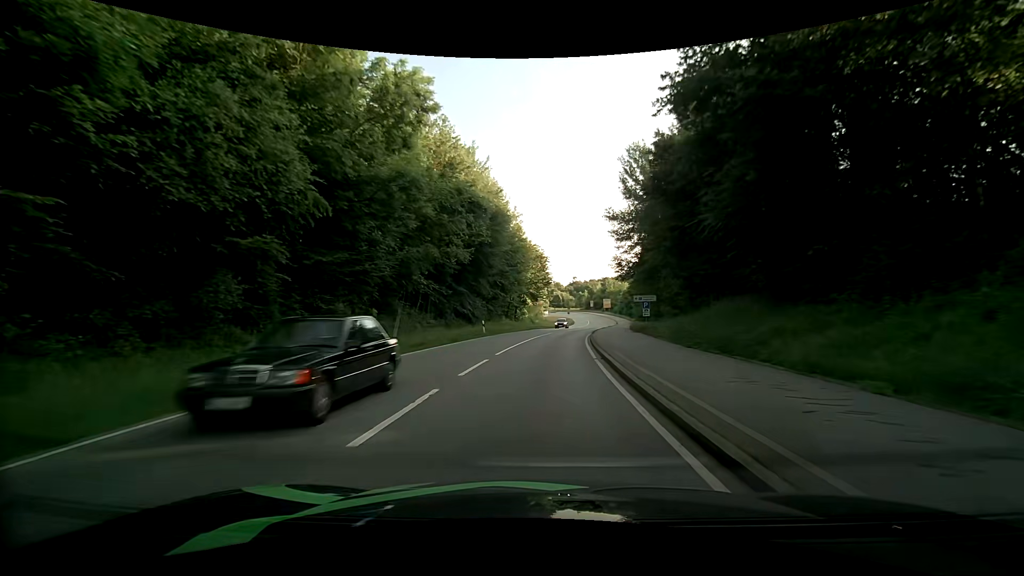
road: secondary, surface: asphalt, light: Day
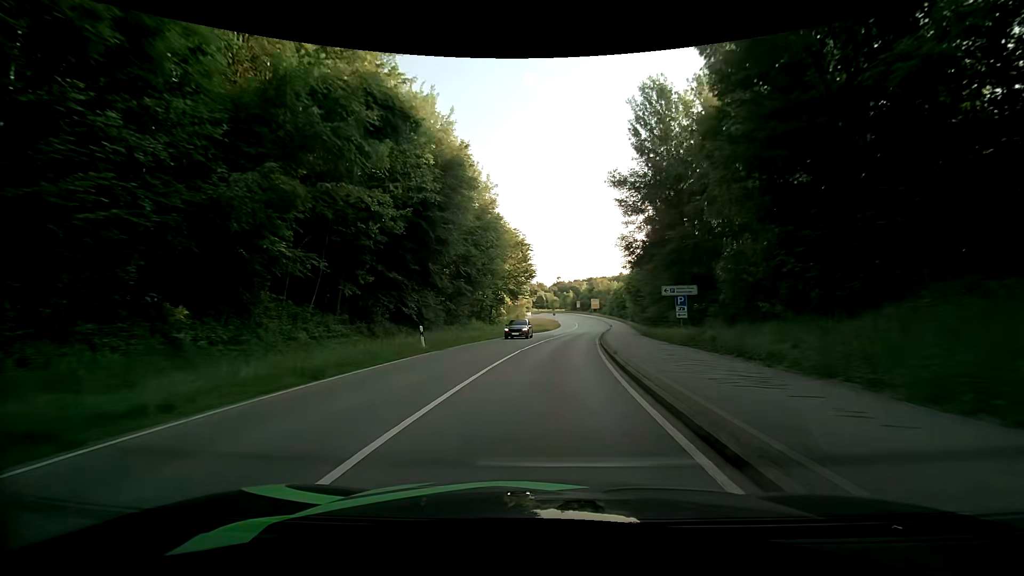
(0.0, +15.4) m; +1°
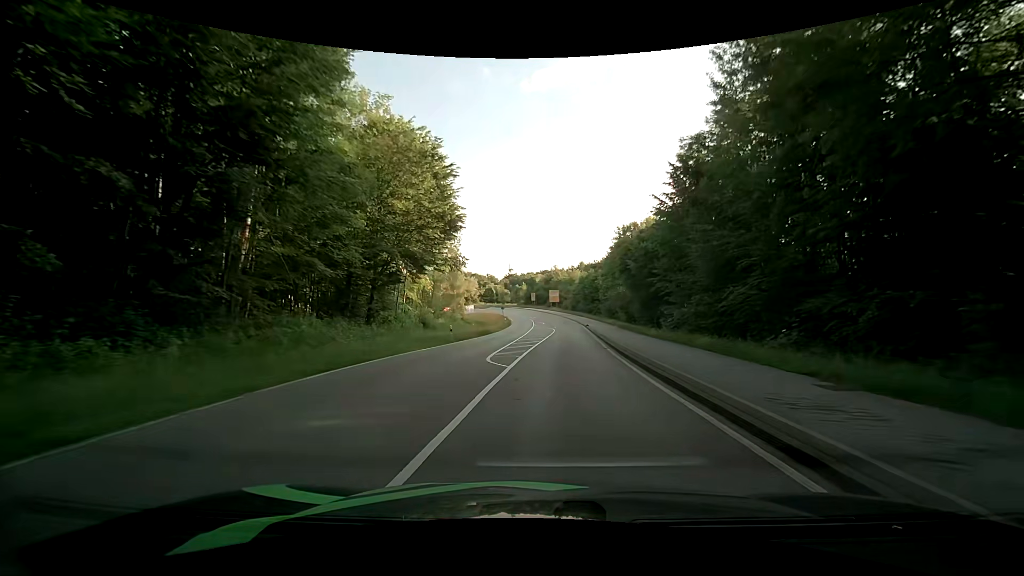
(+1.6, +31.6) m; +6°
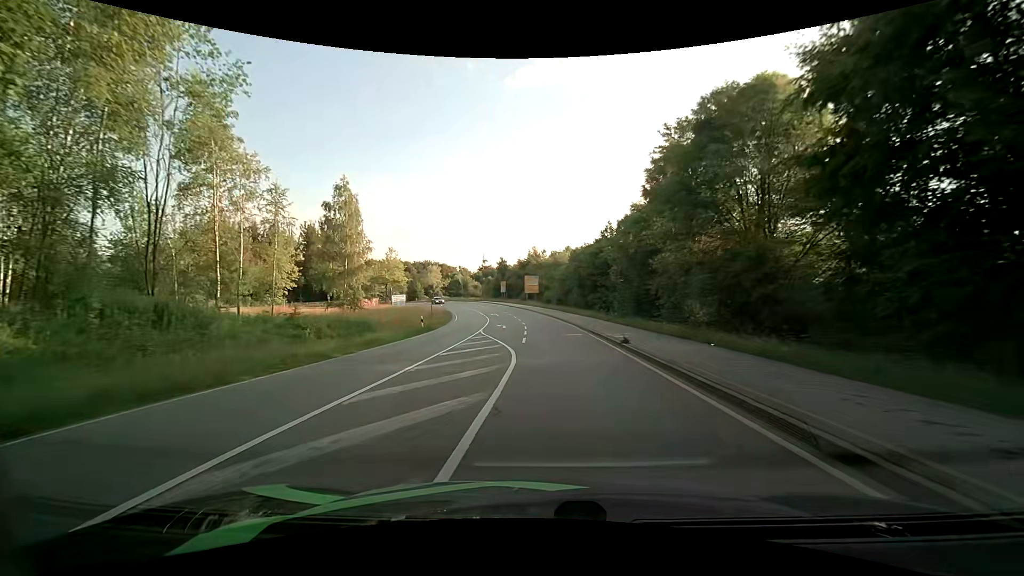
(+1.7, +39.8) m; +2°
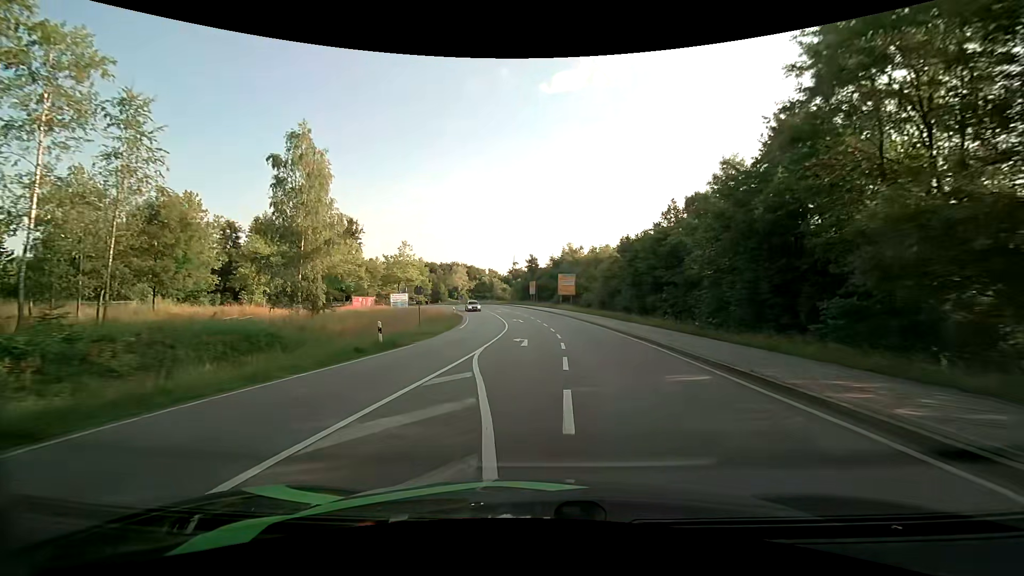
(-0.5, +15.3) m; -4°
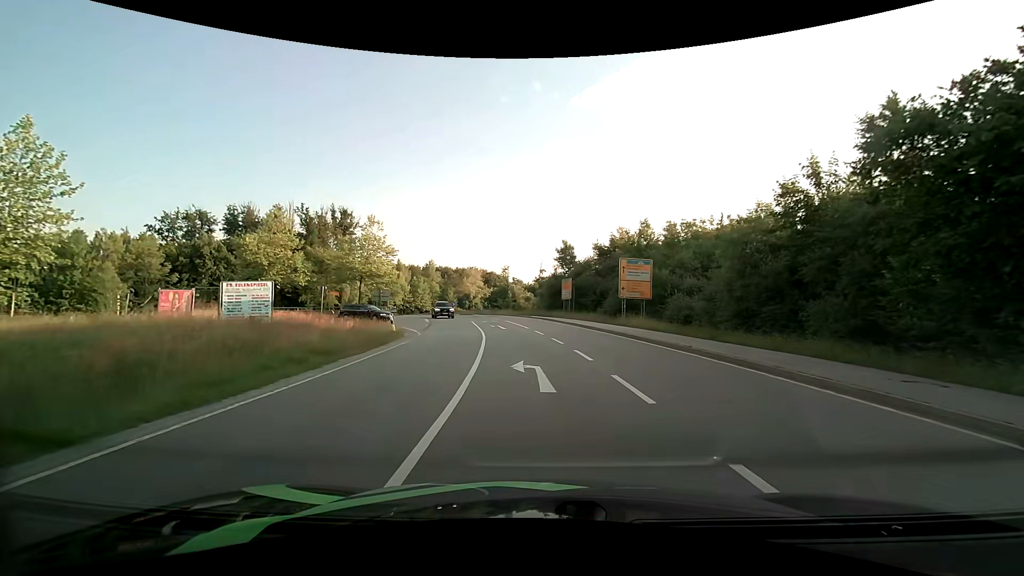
(-1.0, +33.7) m; -3°
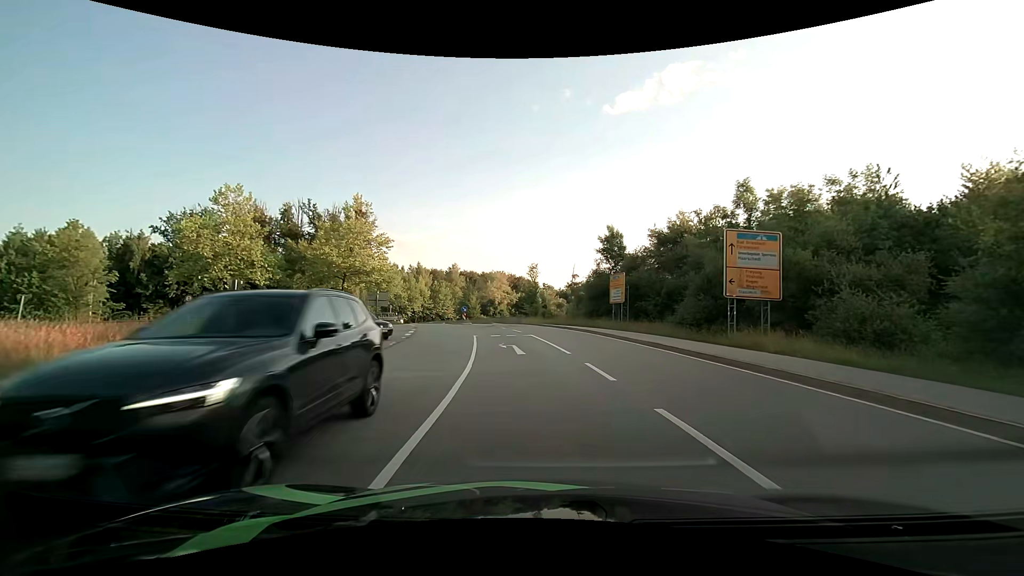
(-0.4, +15.1) m; -3°
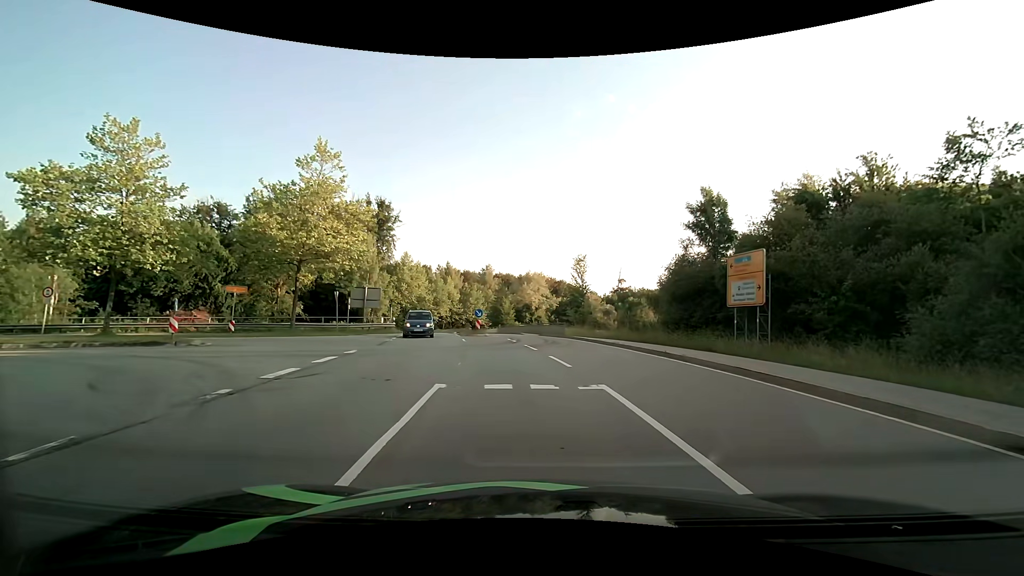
(-0.7, +16.6) m; -5°
(0, +10) (-1, +20) (-8, +27) (-17, +26) (-26, +21) (-35, +15) (-43, +9) (-50, +3) (-59, -3) (-68, -7) m
